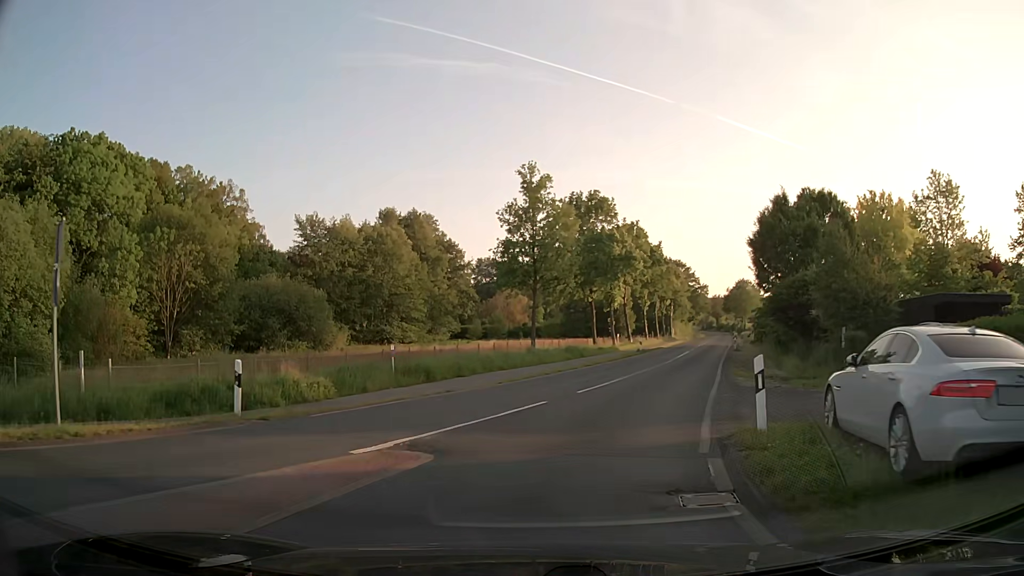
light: Day
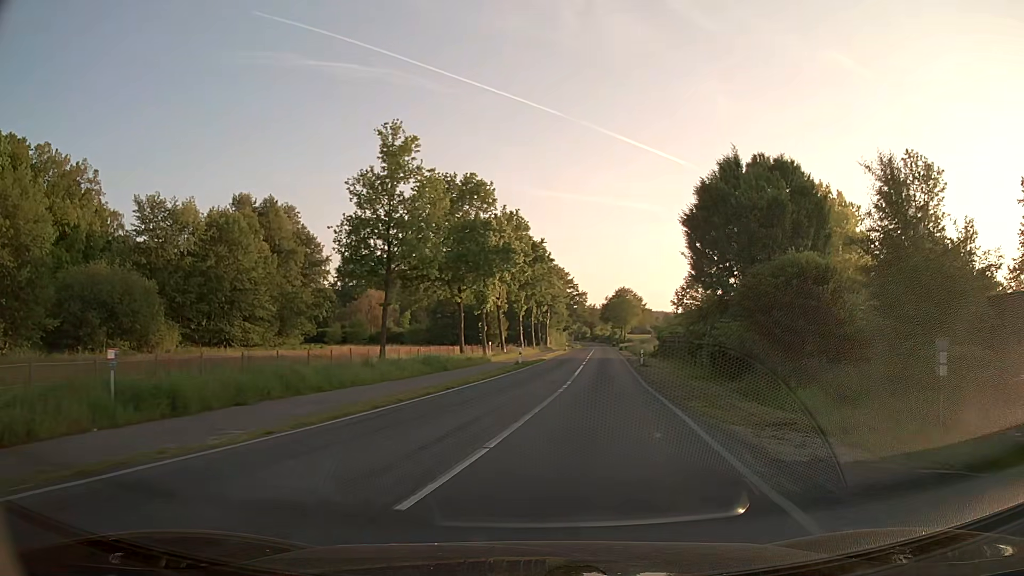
(+0.7, +10.9) m; +10°
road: secondary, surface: asphalt
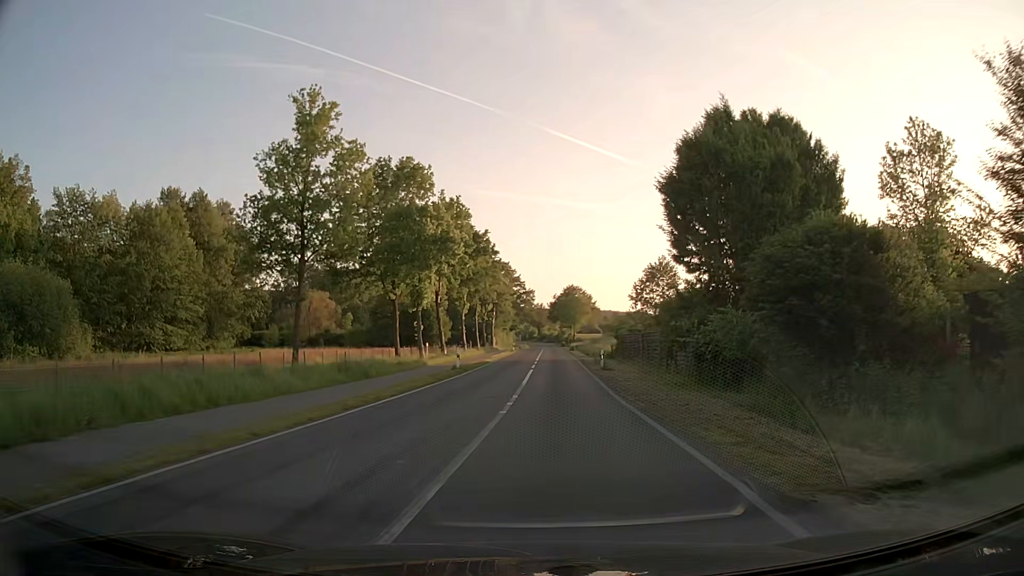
(+0.3, +6.1) m; +5°
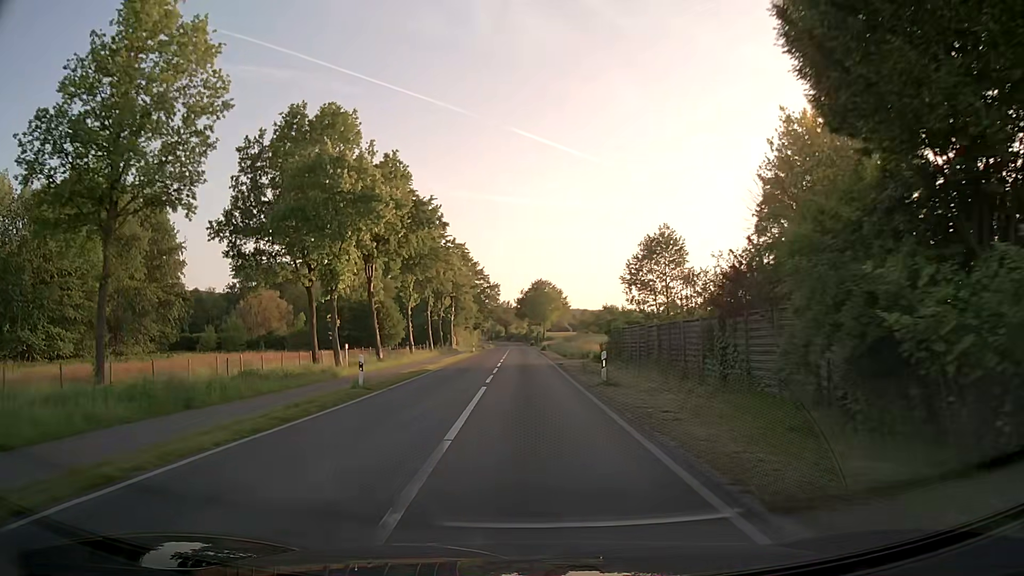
(+0.5, +13.8) m; +3°
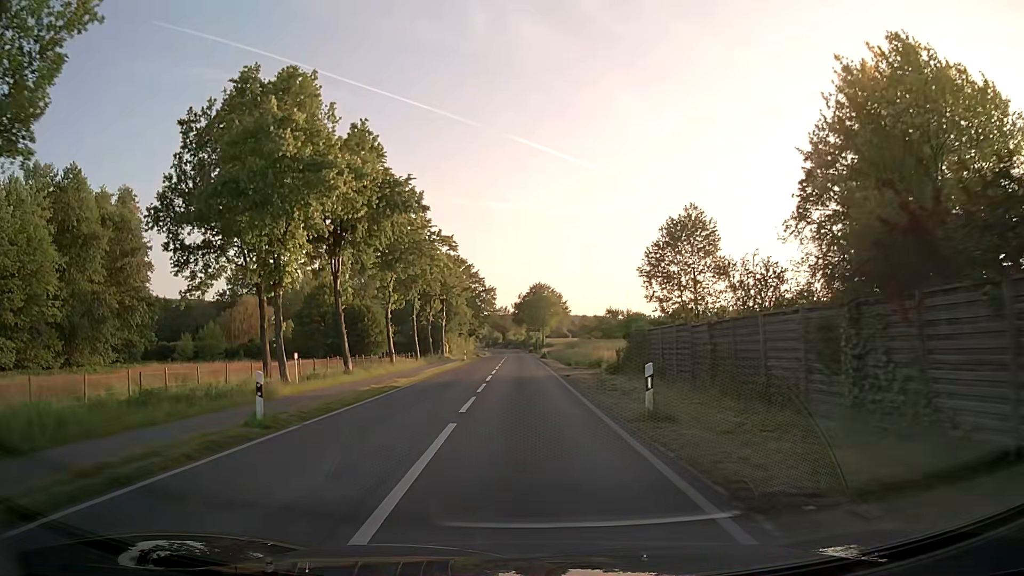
(0.0, +7.7) m; 0°
